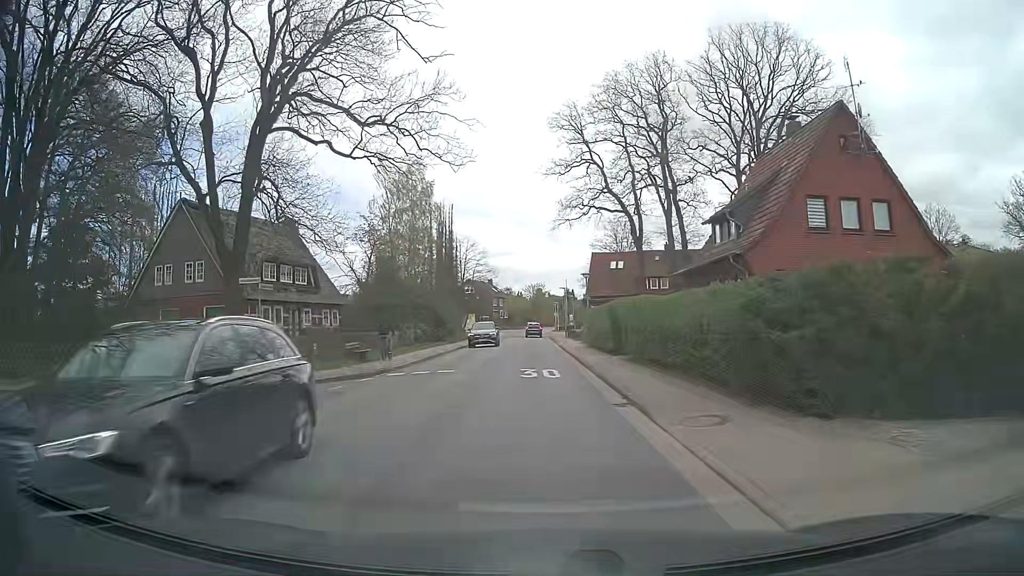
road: tertiary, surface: asphalt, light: Day
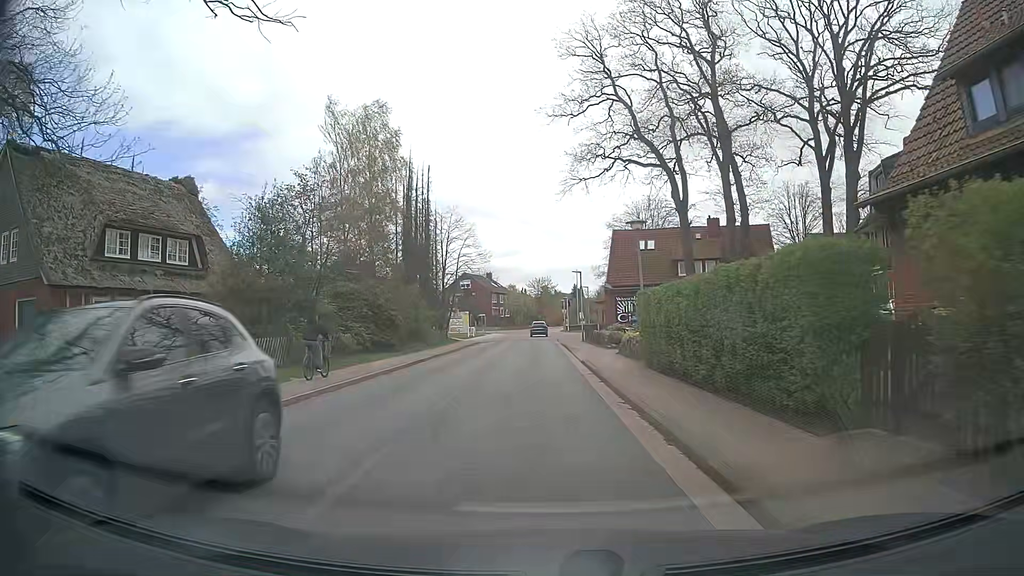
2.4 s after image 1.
(-0.2, +18.6) m; -1°
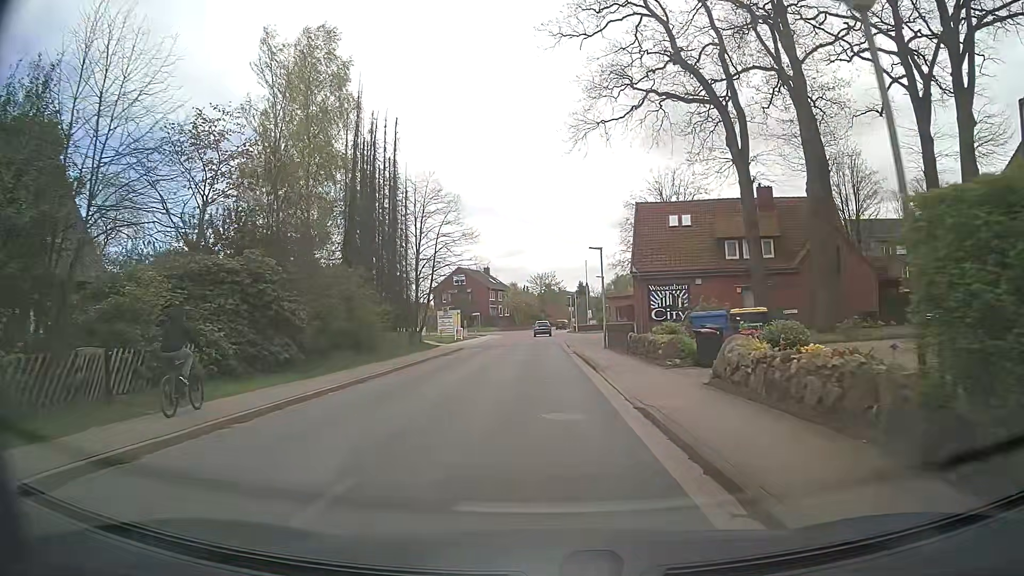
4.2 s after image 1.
(+0.1, +14.0) m; 0°
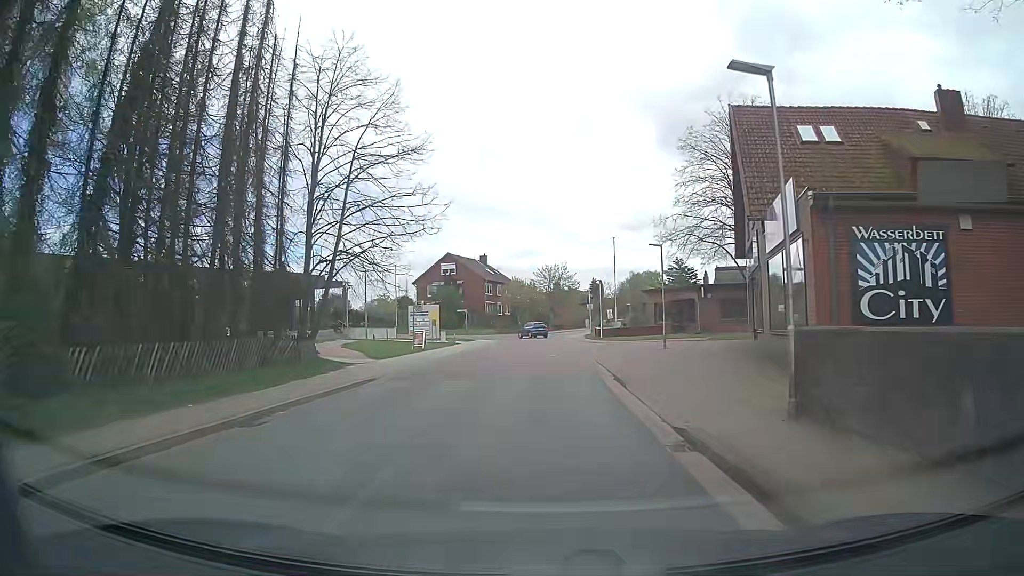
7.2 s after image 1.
(0.0, +23.1) m; 0°
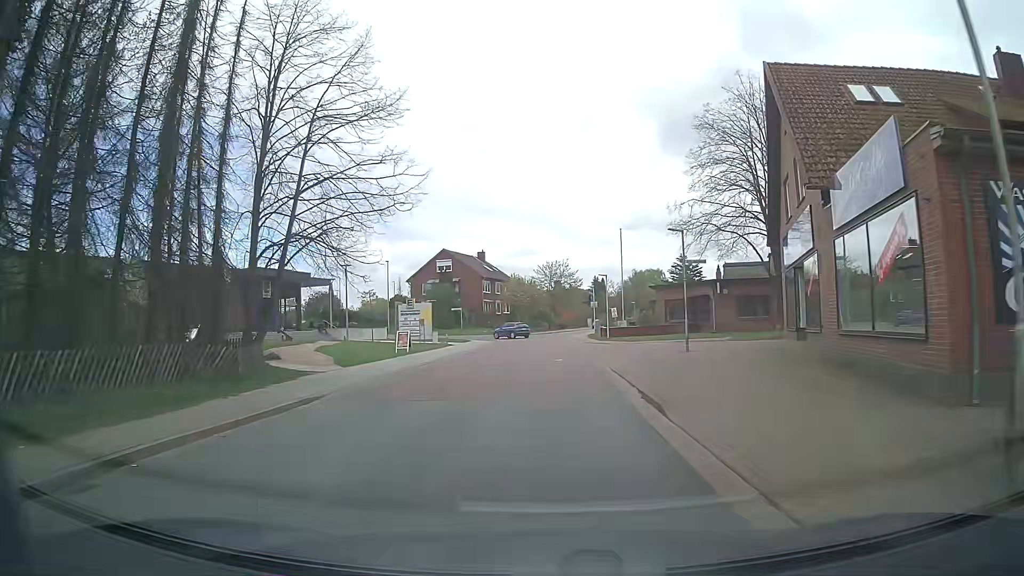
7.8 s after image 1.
(0.0, +4.6) m; 0°
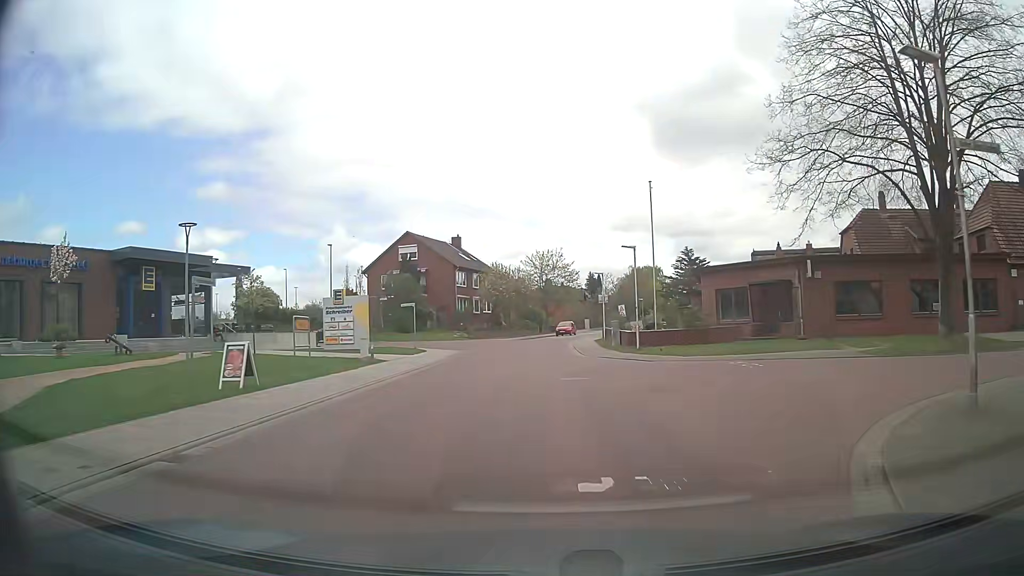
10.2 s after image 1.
(0.0, +18.5) m; +1°
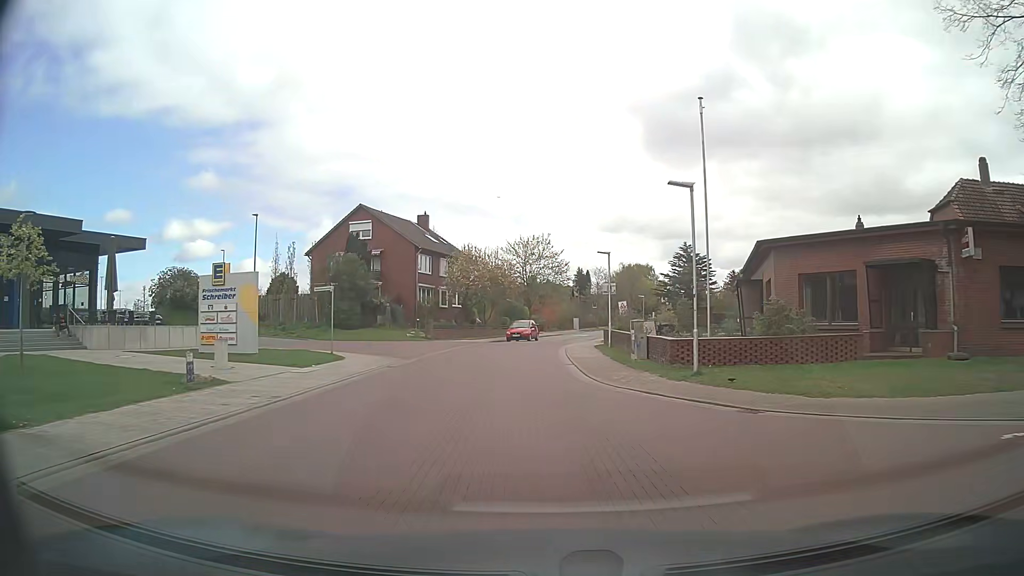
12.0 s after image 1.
(+0.2, +13.9) m; +1°
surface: paving_stones
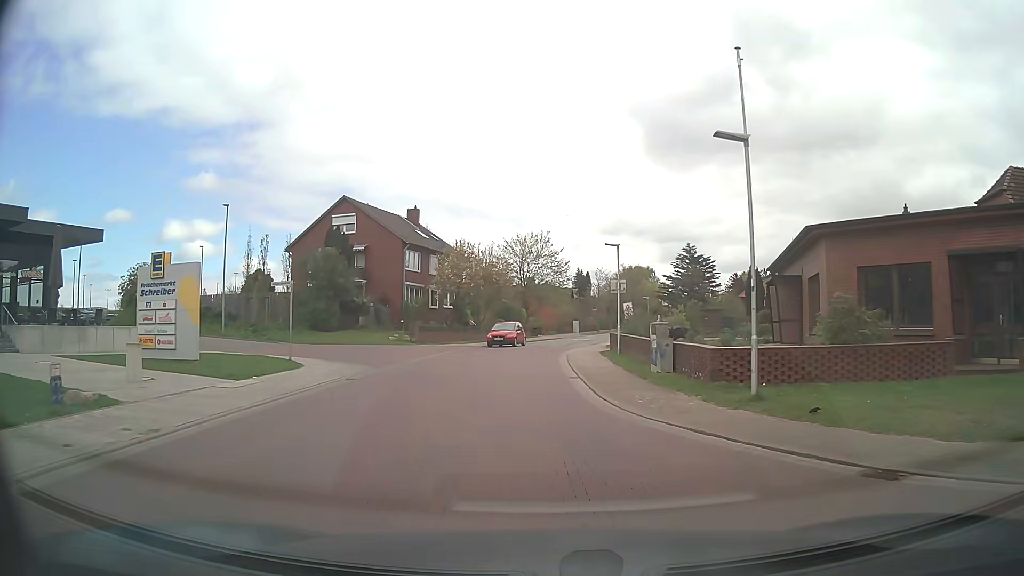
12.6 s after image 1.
(0.0, +4.6) m; 0°
(0, +10) (0, +20) (0, +30) (+1, +40) (+3, +50) (+5, +59) (+8, +69) (+10, +79) (+13, +89) (+15, +98) m
